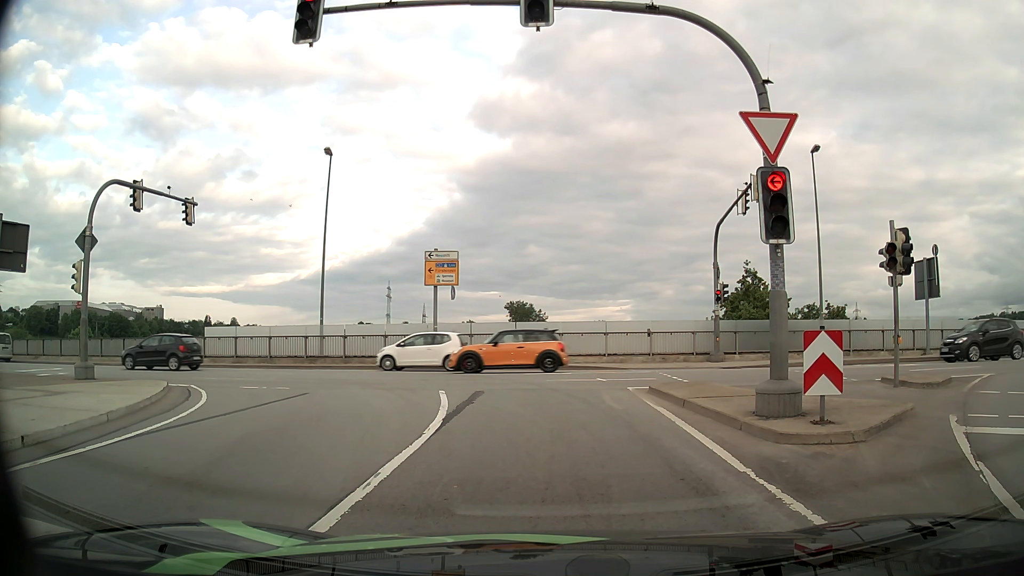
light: Day
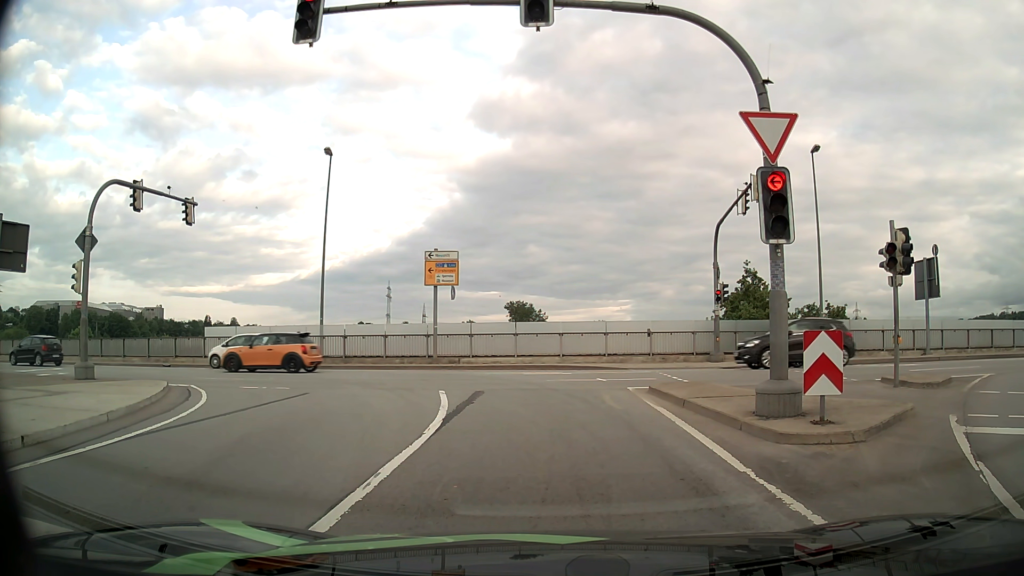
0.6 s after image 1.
(0.0, 0.0) m; 0°
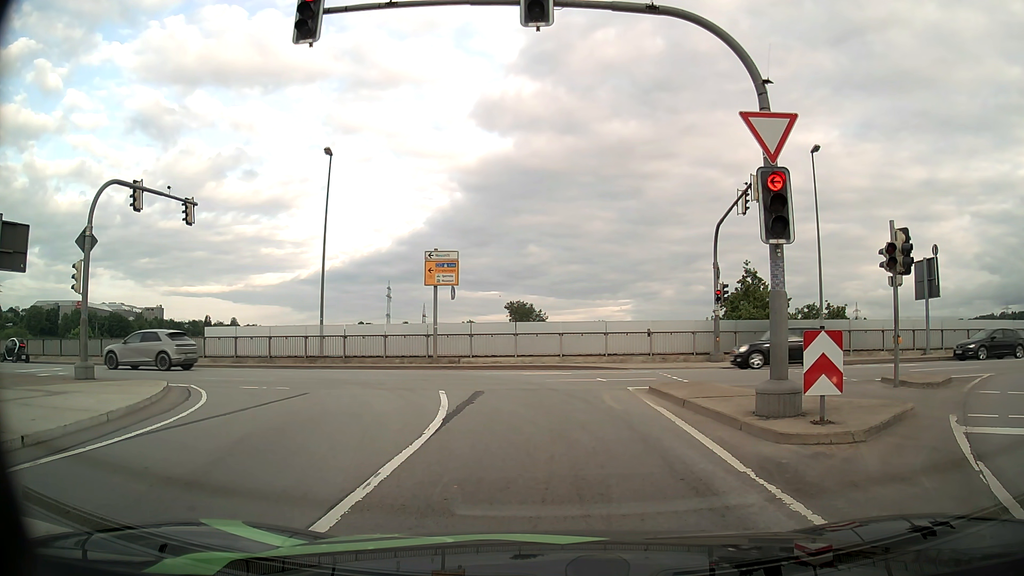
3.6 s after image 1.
(0.0, 0.0) m; 0°
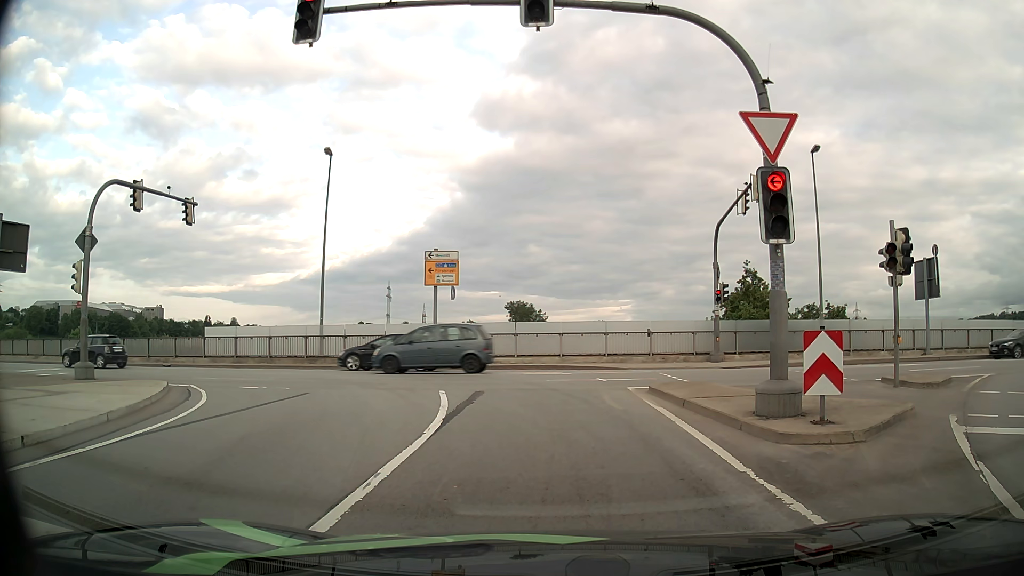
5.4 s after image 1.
(0.0, 0.0) m; 0°
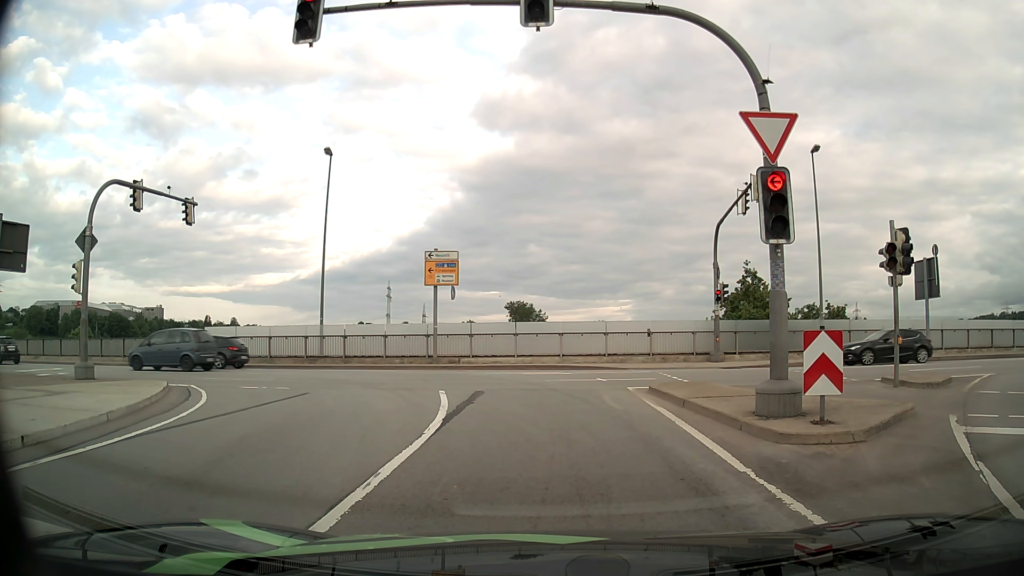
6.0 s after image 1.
(0.0, 0.0) m; 0°
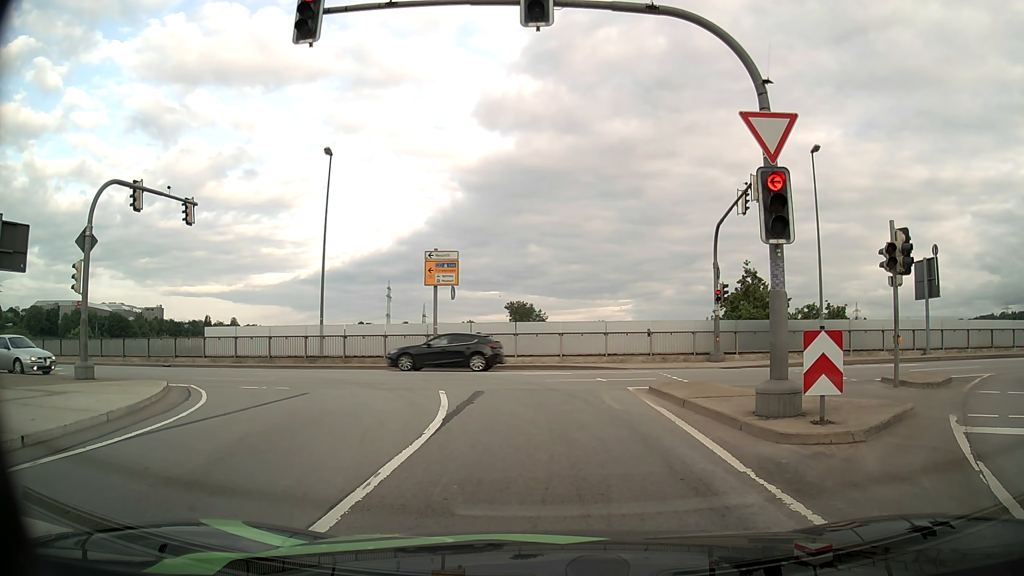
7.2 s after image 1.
(0.0, 0.0) m; 0°
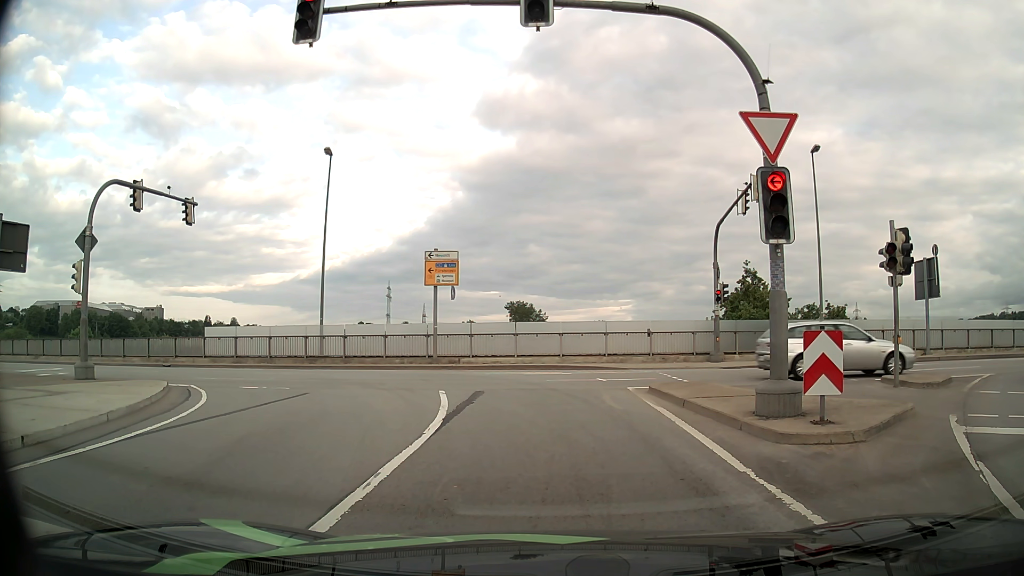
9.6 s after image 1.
(0.0, 0.0) m; 0°
